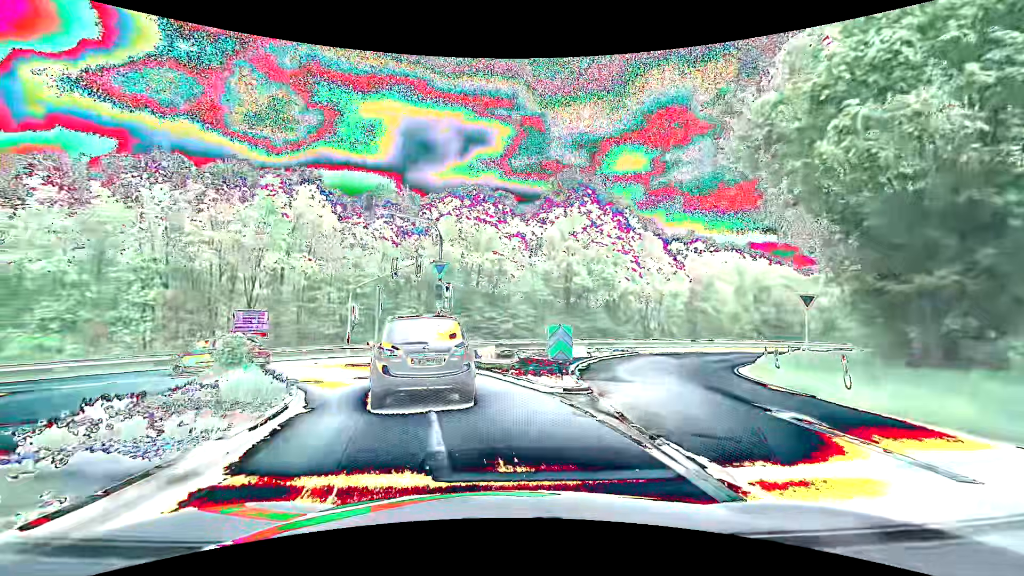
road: tertiary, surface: asphalt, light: Day
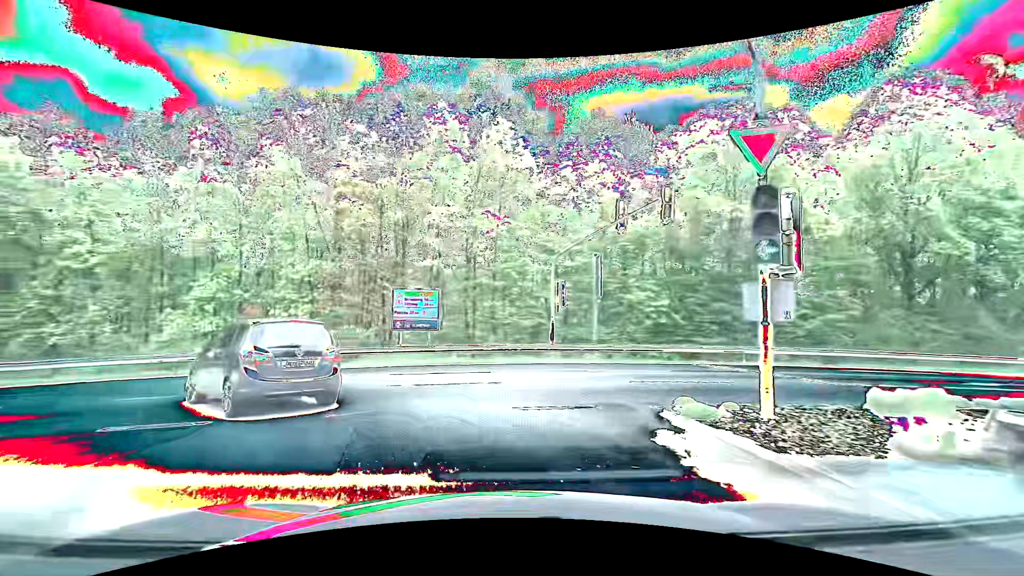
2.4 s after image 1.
(-2.4, +13.8) m; -24°
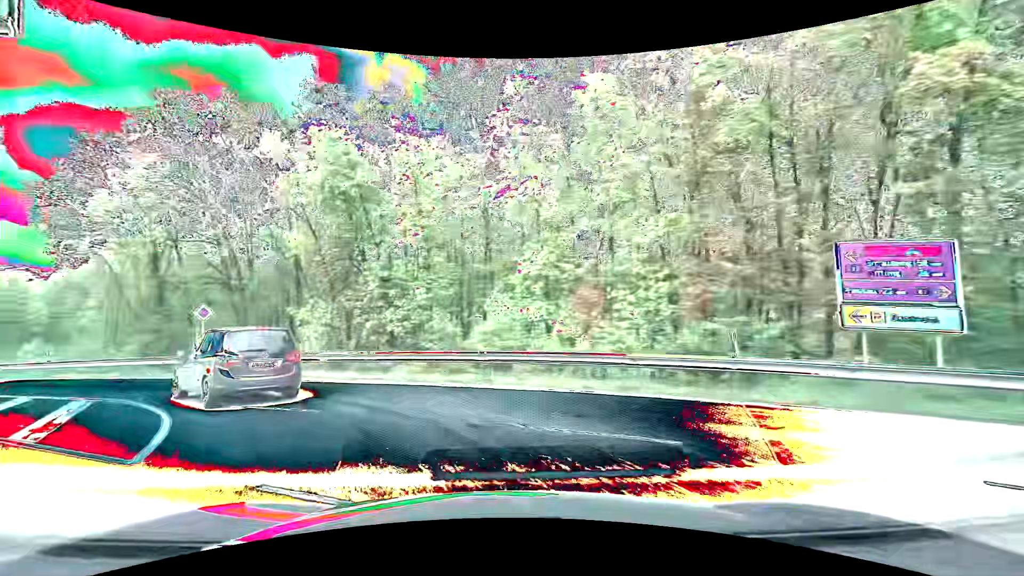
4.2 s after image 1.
(-3.1, +9.7) m; -37°
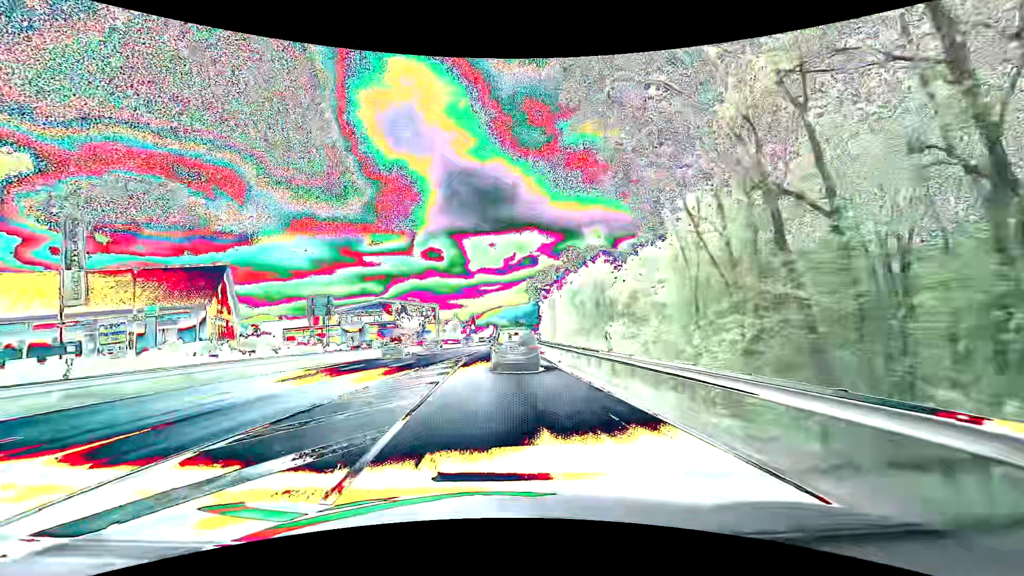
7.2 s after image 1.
(-12.2, +17.6) m; -58°
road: primary
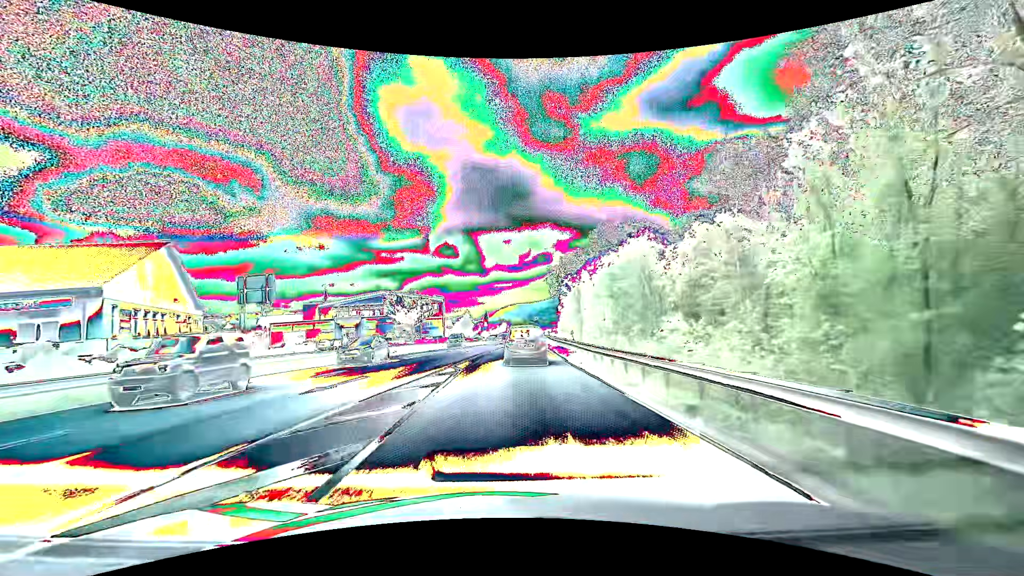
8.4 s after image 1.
(-0.1, +12.5) m; -1°
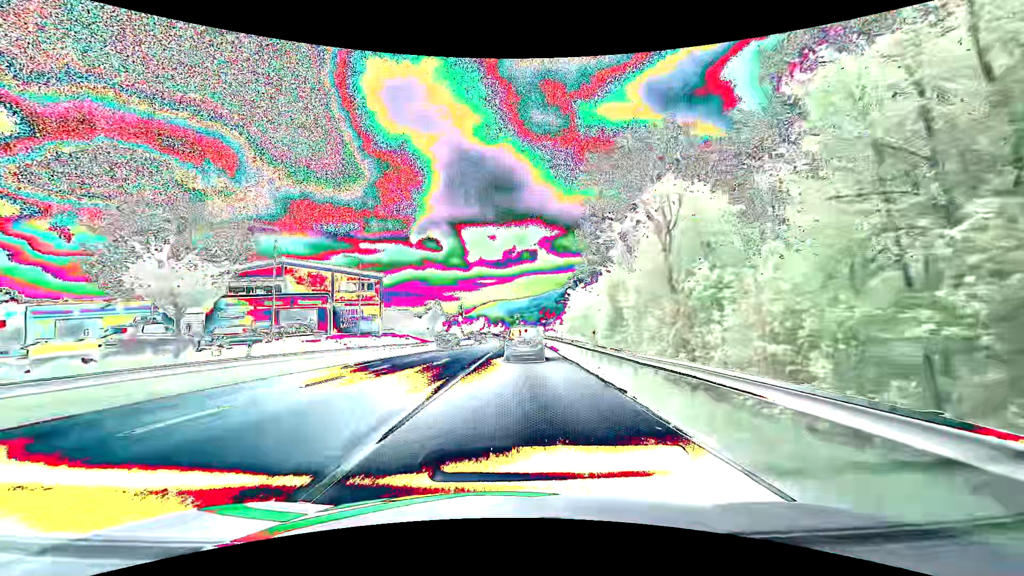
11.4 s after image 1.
(+0.3, +40.1) m; +2°
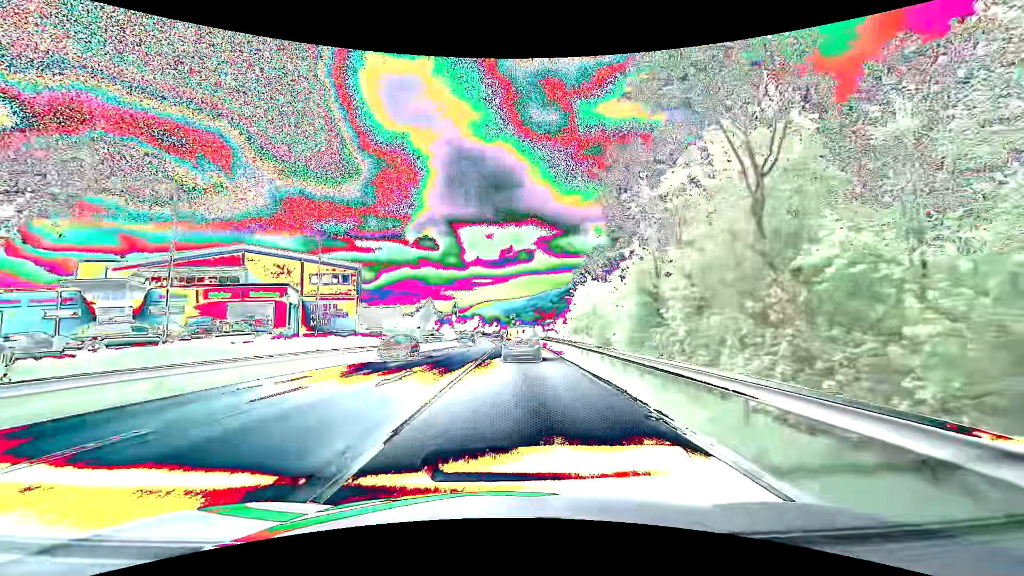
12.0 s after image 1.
(0.0, +8.8) m; 0°
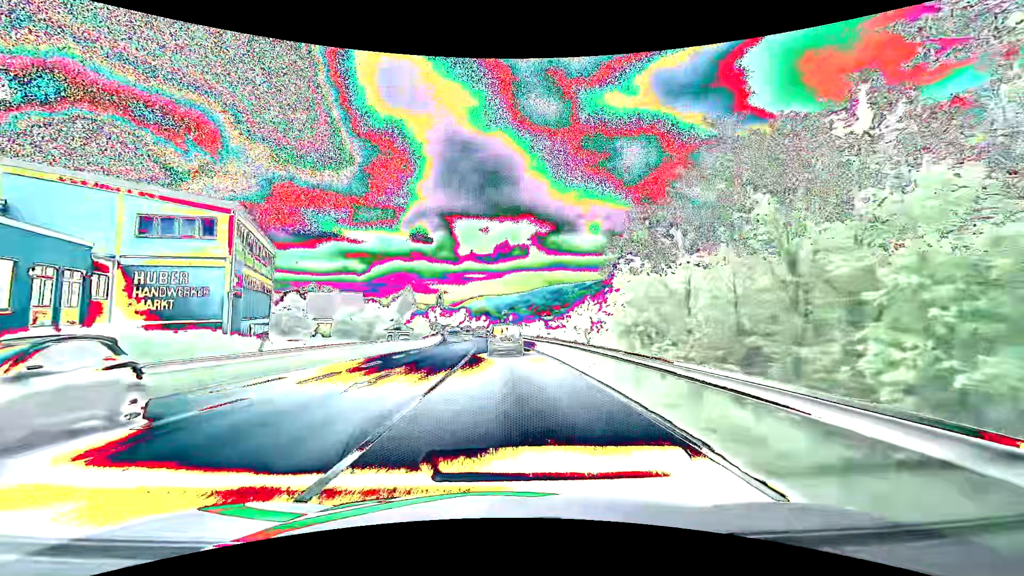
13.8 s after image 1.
(+0.3, +26.8) m; +1°
(0, +10) (0, +20) (0, +30) (-1, +40) (-1, +50) (-2, +60) (-3, +70) (-4, +80) (-5, +90) (-7, +100) m
